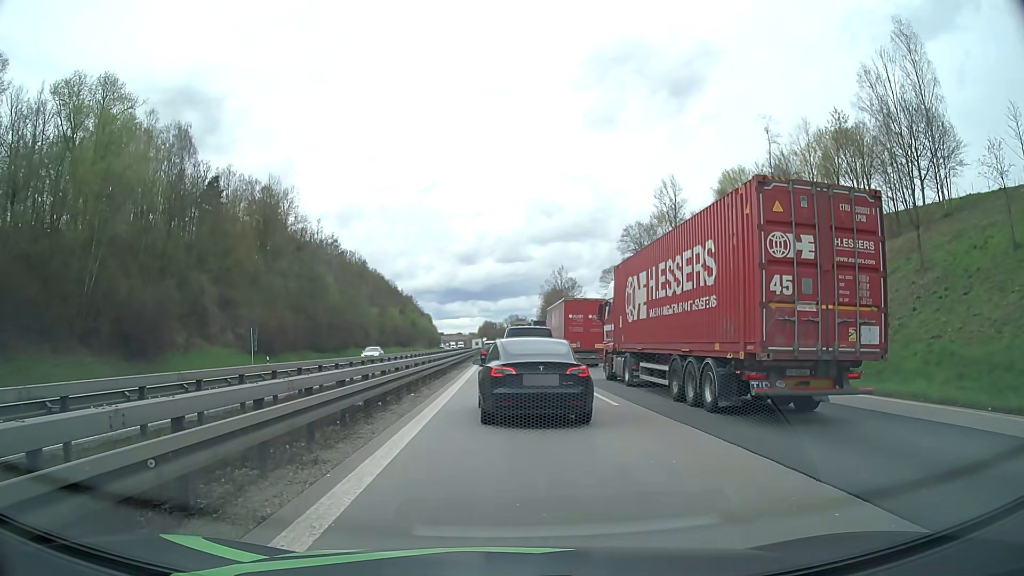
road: motorway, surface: asphalt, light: Day
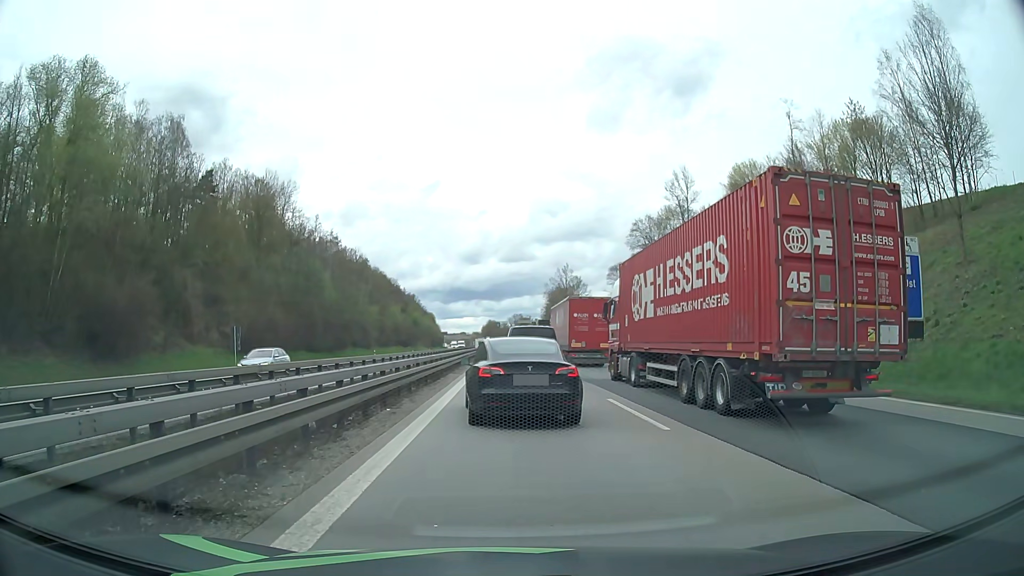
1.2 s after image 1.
(0.0, +4.4) m; +1°
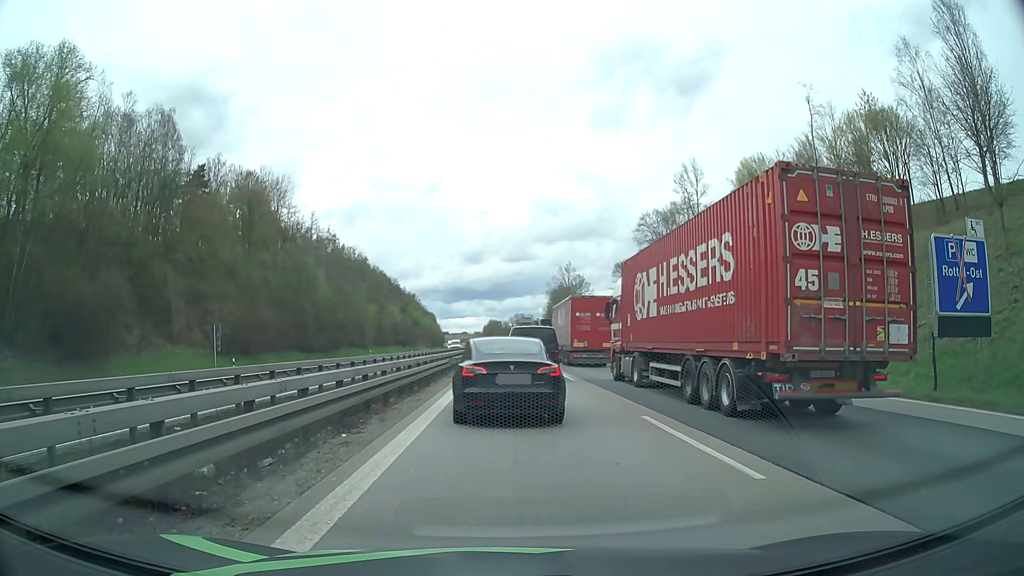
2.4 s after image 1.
(-0.1, +4.0) m; -1°
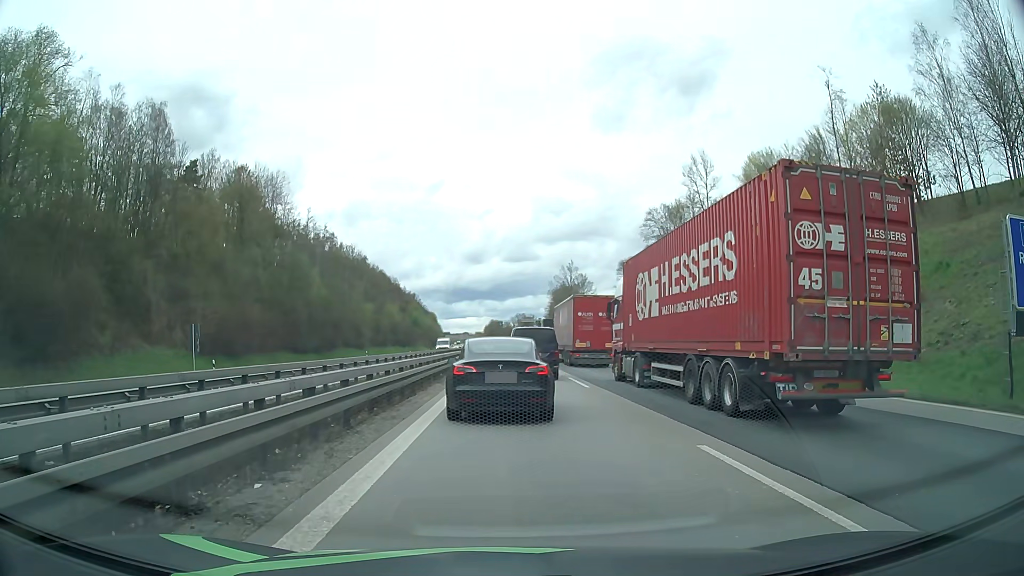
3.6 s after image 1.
(0.0, +3.7) m; 0°
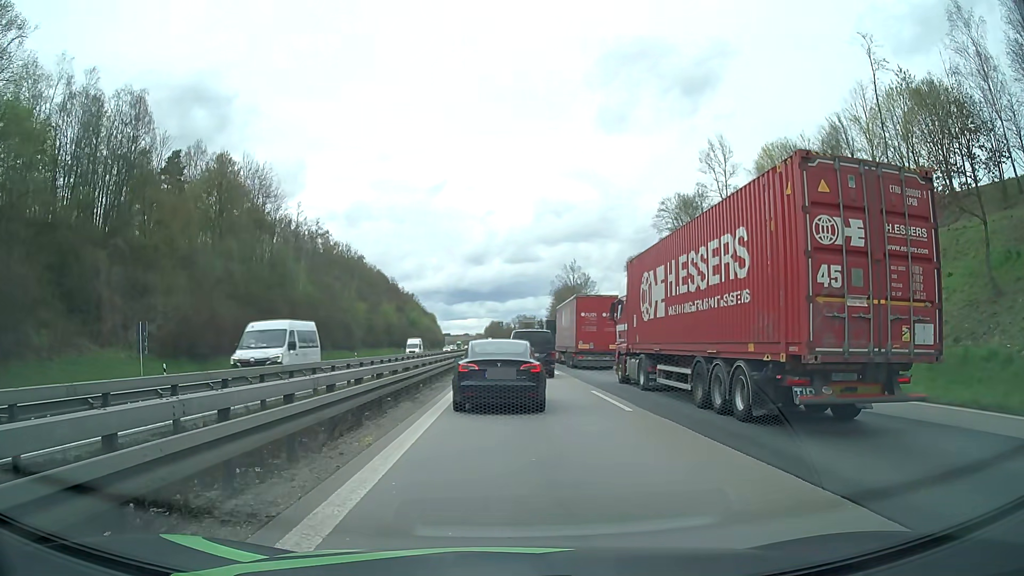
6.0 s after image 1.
(0.0, +7.1) m; +1°
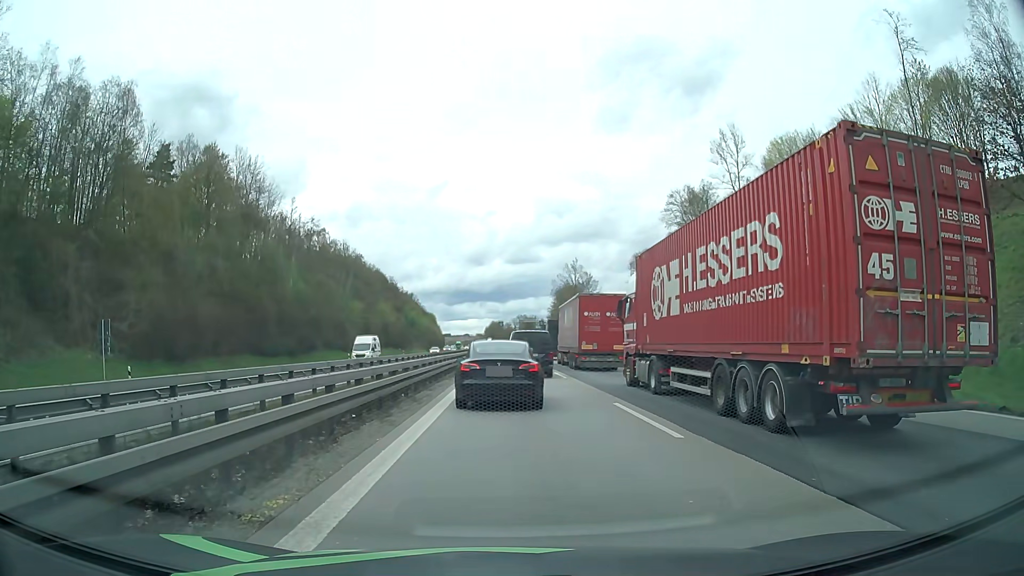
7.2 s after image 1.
(-0.1, +4.1) m; -2°
